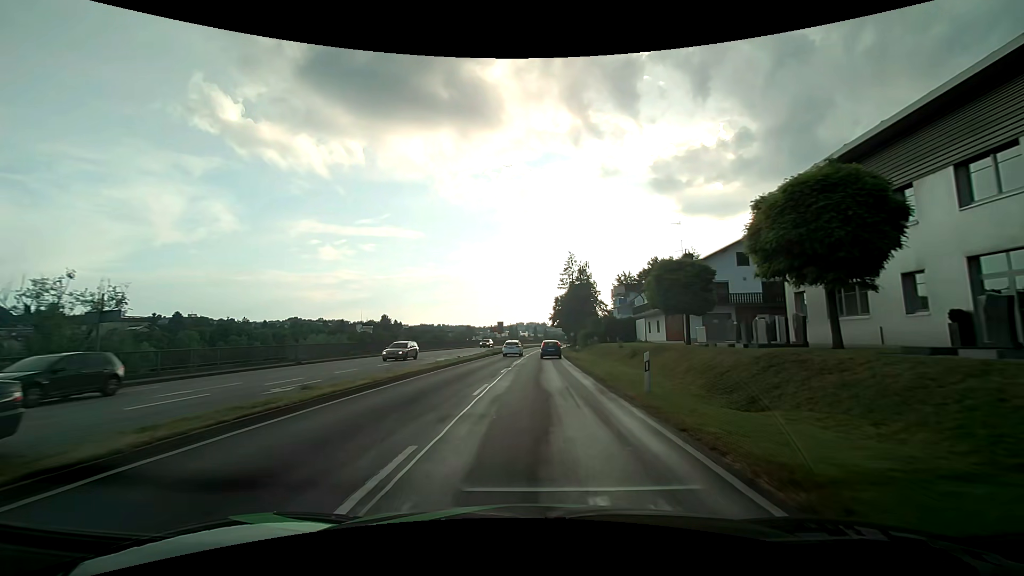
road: primary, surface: asphalt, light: Day
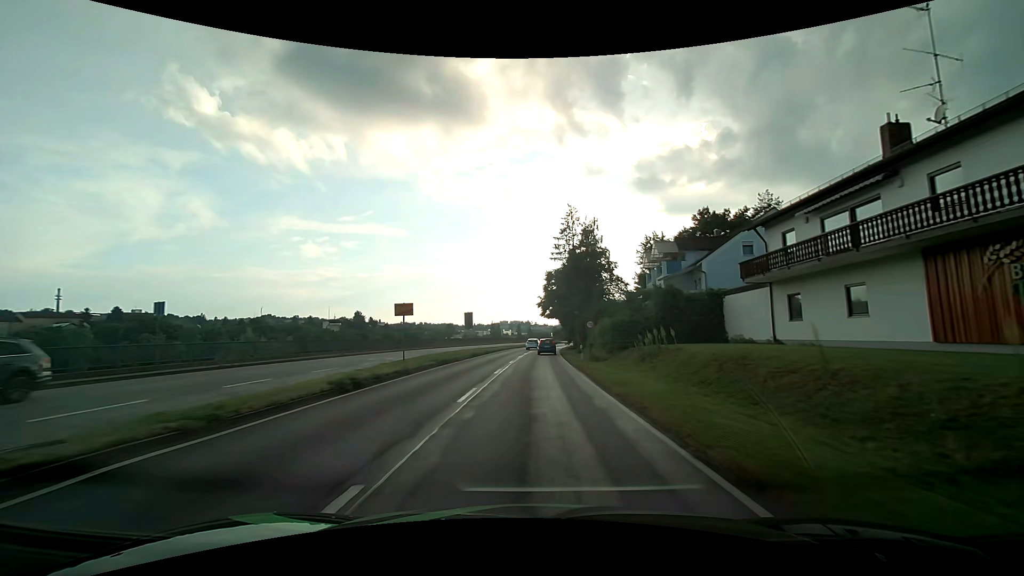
(+0.5, +38.1) m; +2°
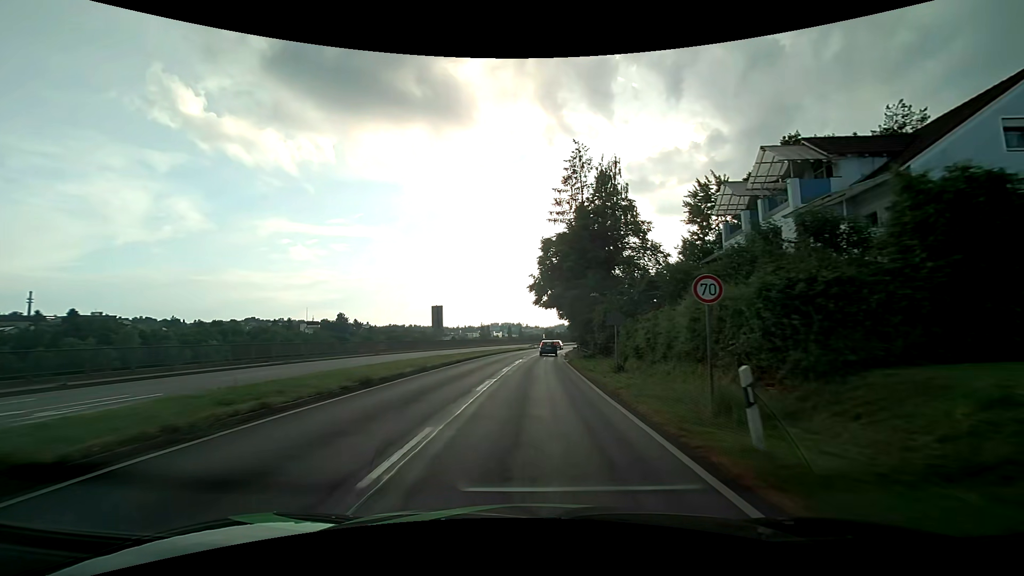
(+0.2, +24.3) m; +1°
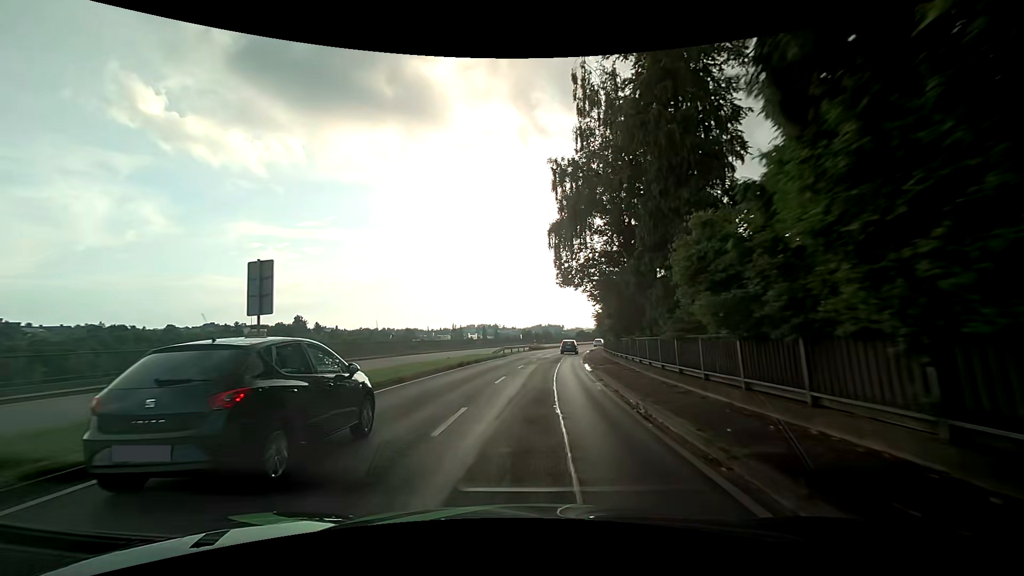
(+0.6, +43.3) m; +2°
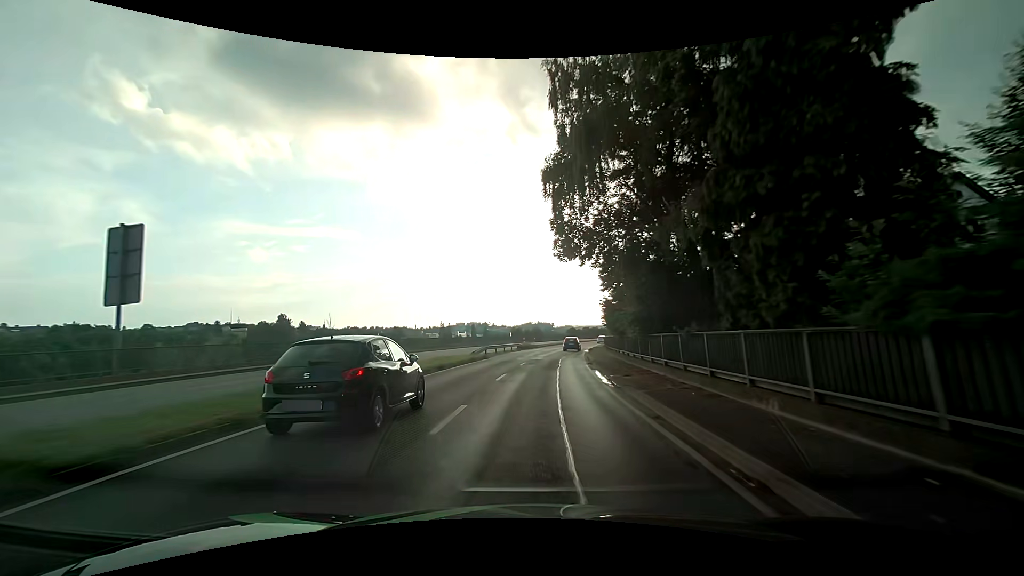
(+0.2, +9.1) m; +1°
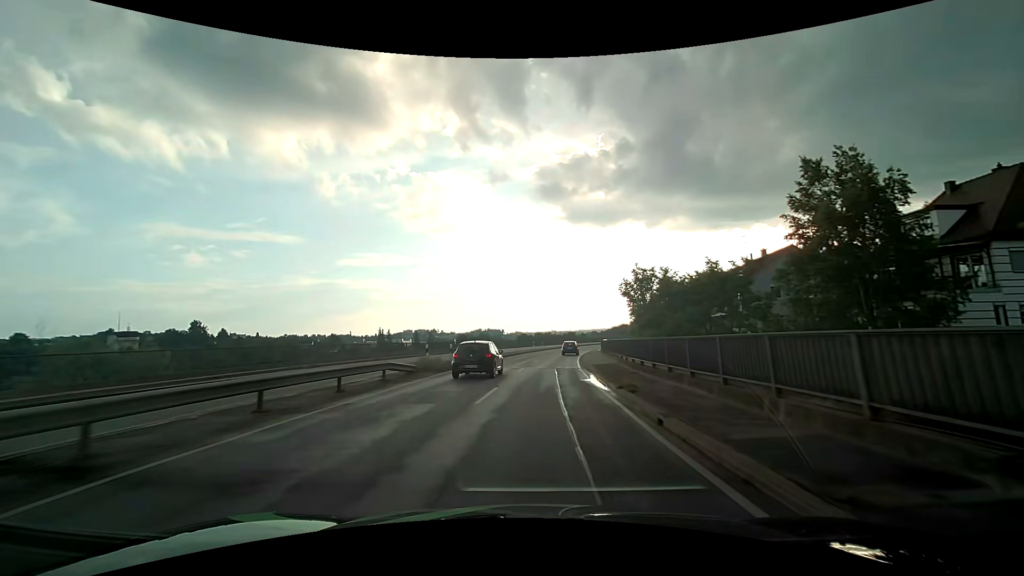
(+2.3, +37.7) m; +6°
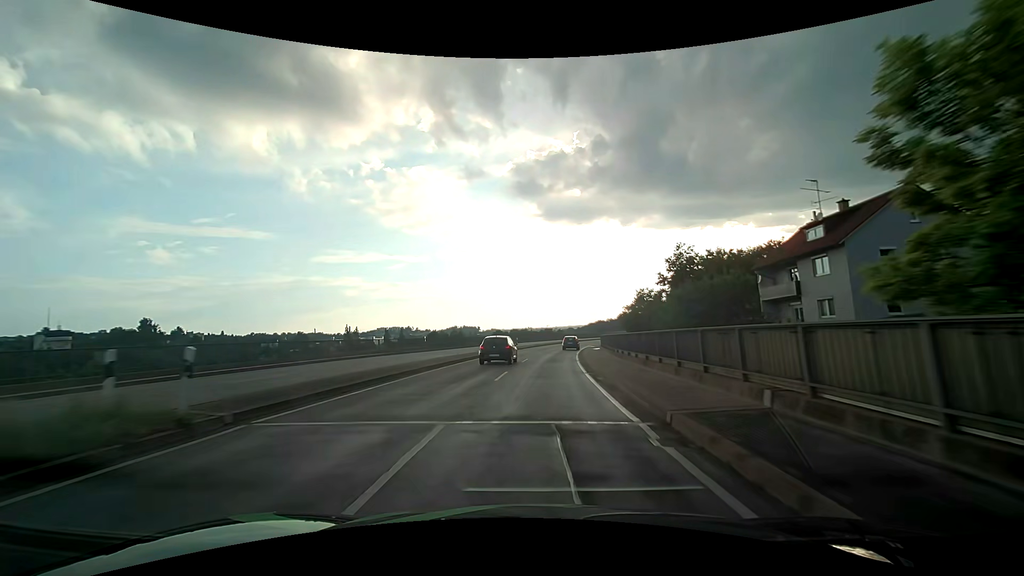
(+0.5, +19.5) m; +3°
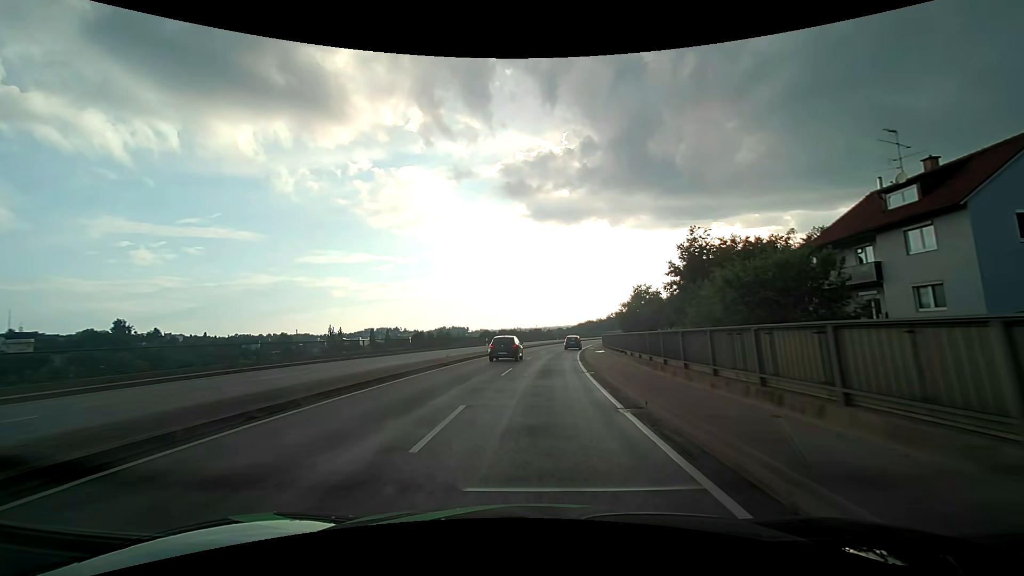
(+0.1, +9.9) m; +1°
(0, +10) (0, +20) (+1, +30) (+2, +40) (+3, +50) (+5, +60) (+6, +70) (+8, +79) (+10, +89) (+12, +99) m
